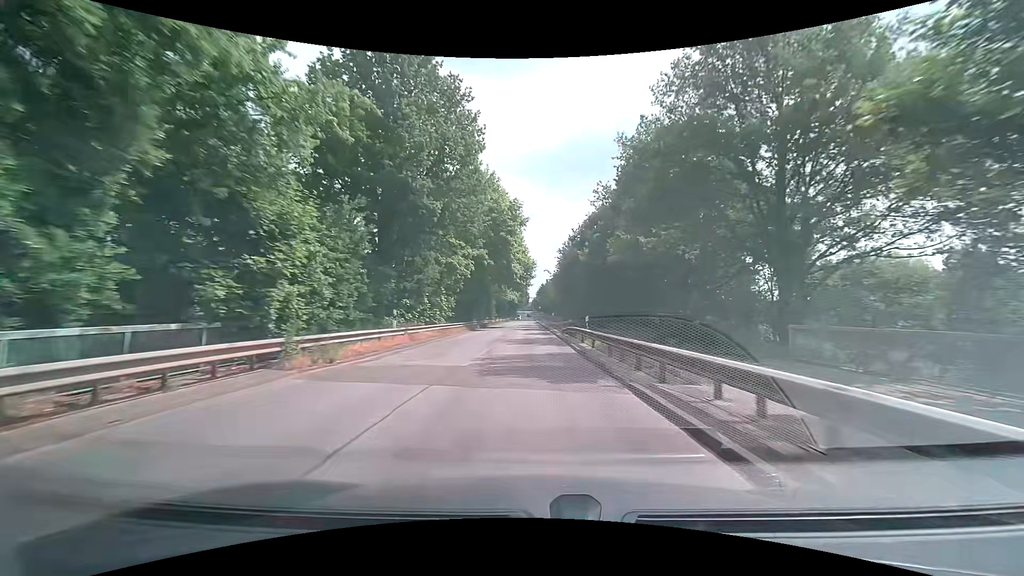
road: secondary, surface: asphalt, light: Day
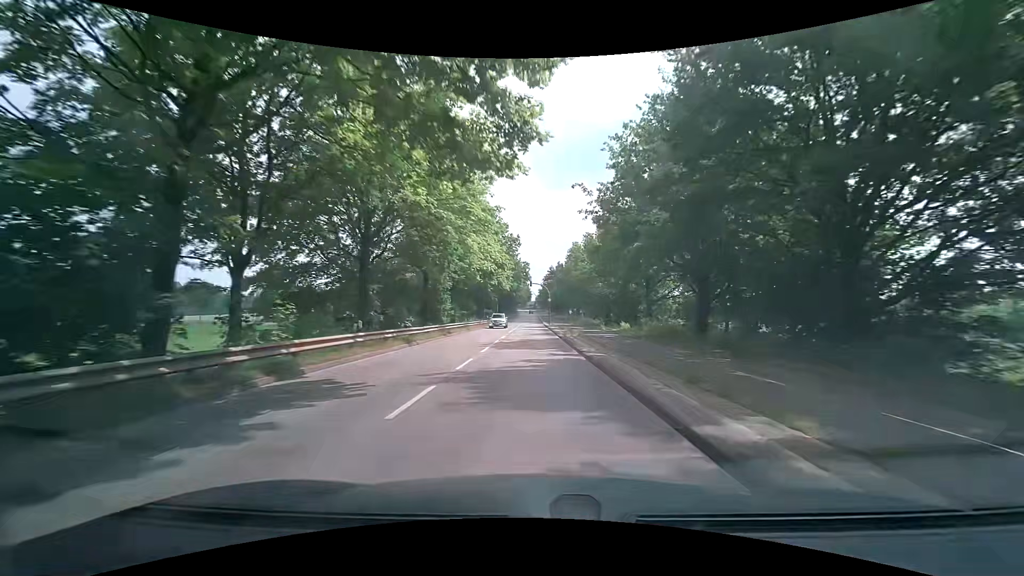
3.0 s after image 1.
(-0.6, +53.2) m; -1°
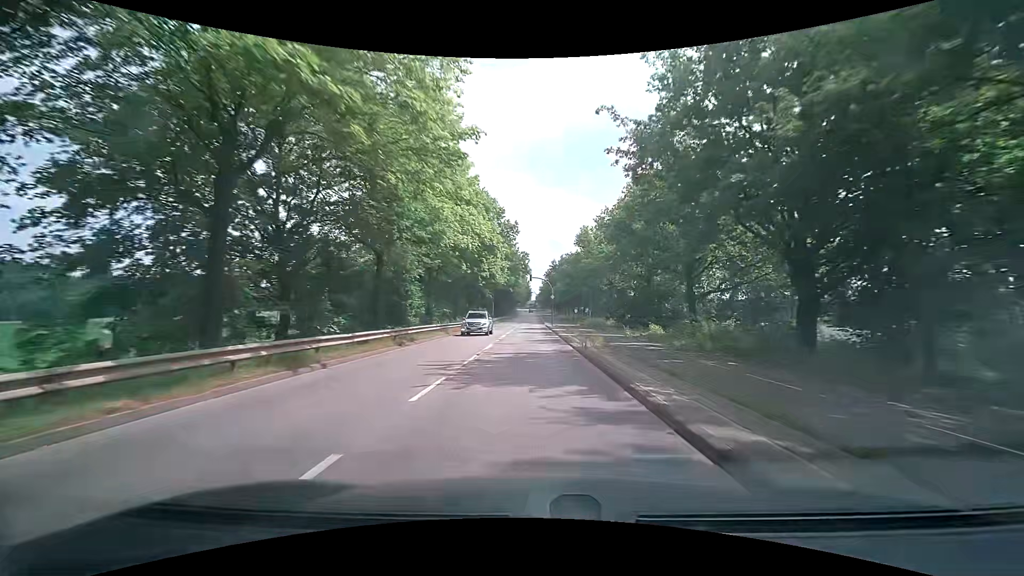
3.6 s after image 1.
(0.0, +10.7) m; 0°
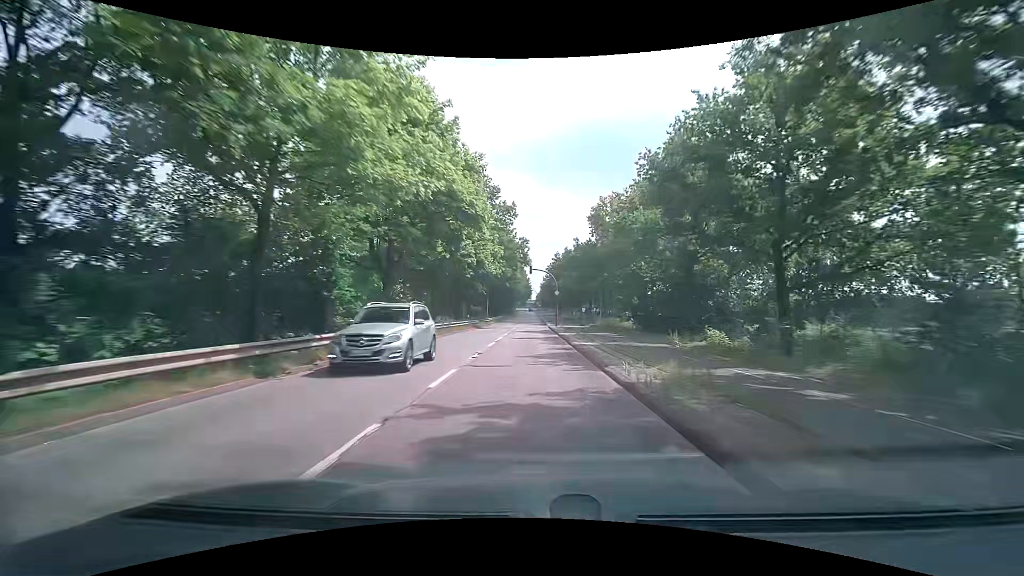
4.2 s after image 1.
(0.0, +10.7) m; 0°
